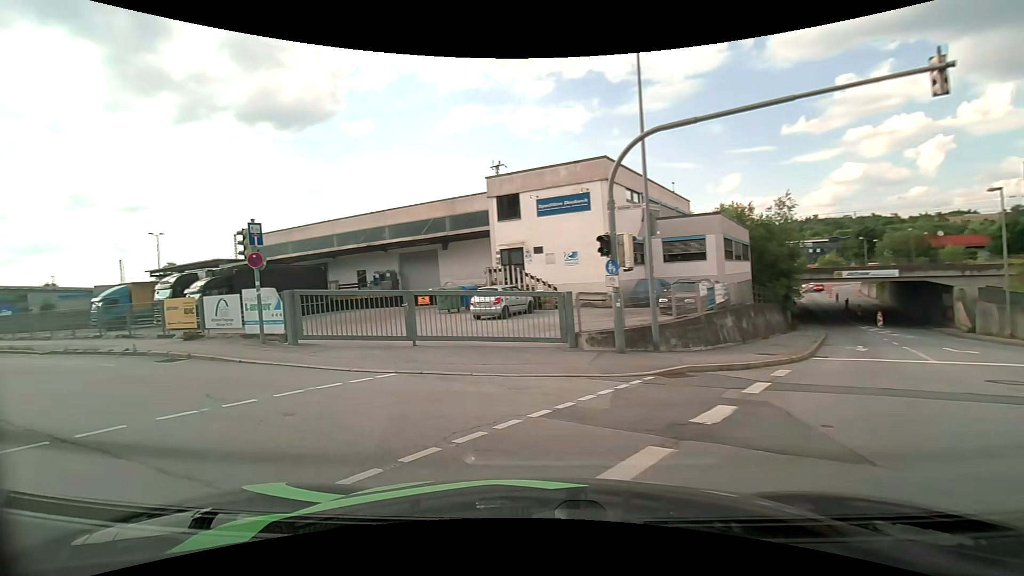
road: tertiary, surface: asphalt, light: Day
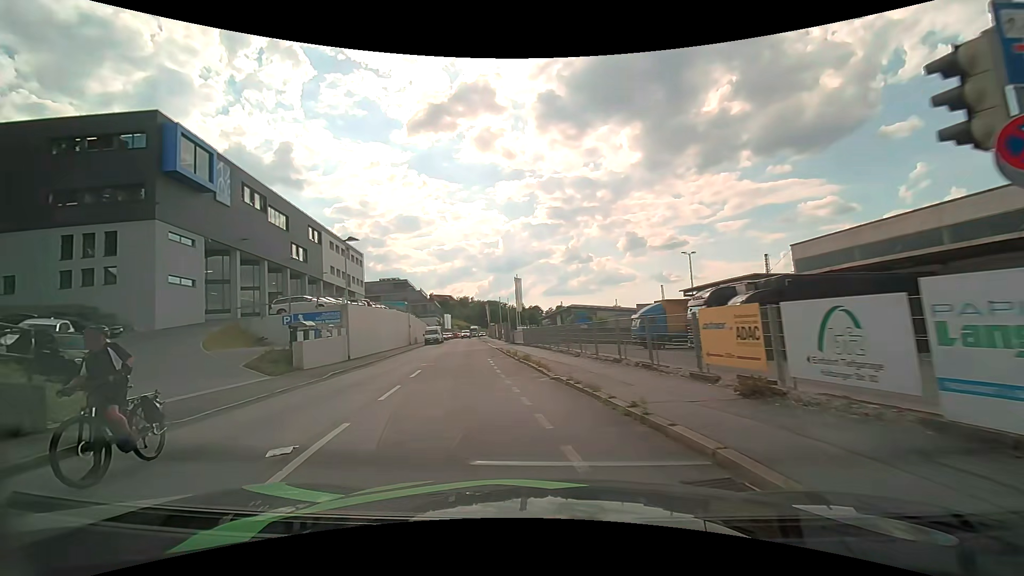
(-5.3, +9.7) m; -55°
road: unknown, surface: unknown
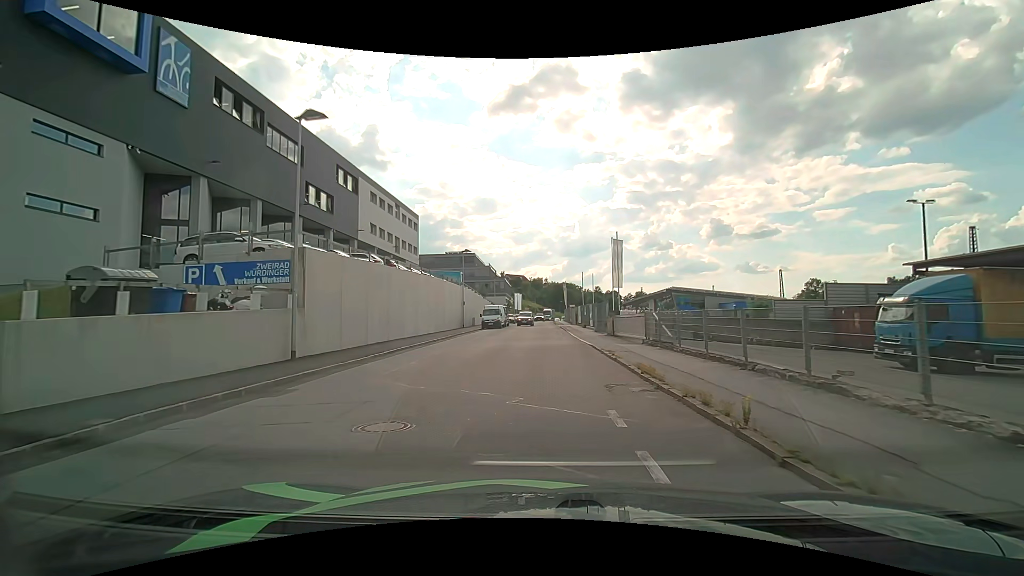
(-2.2, +18.7) m; -8°
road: residential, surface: asphalt
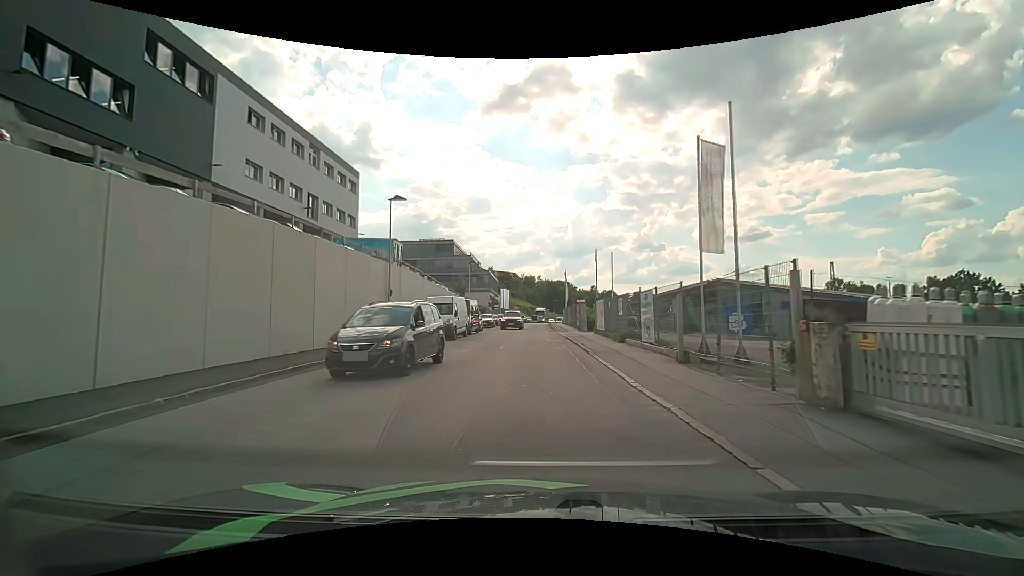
(+0.3, +24.0) m; +1°
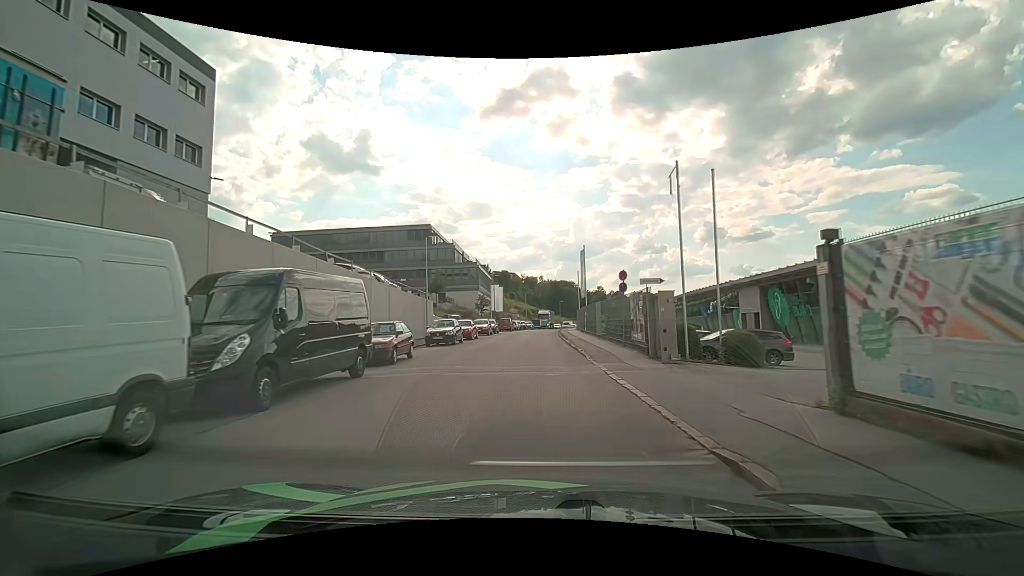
(0.0, +25.5) m; 0°
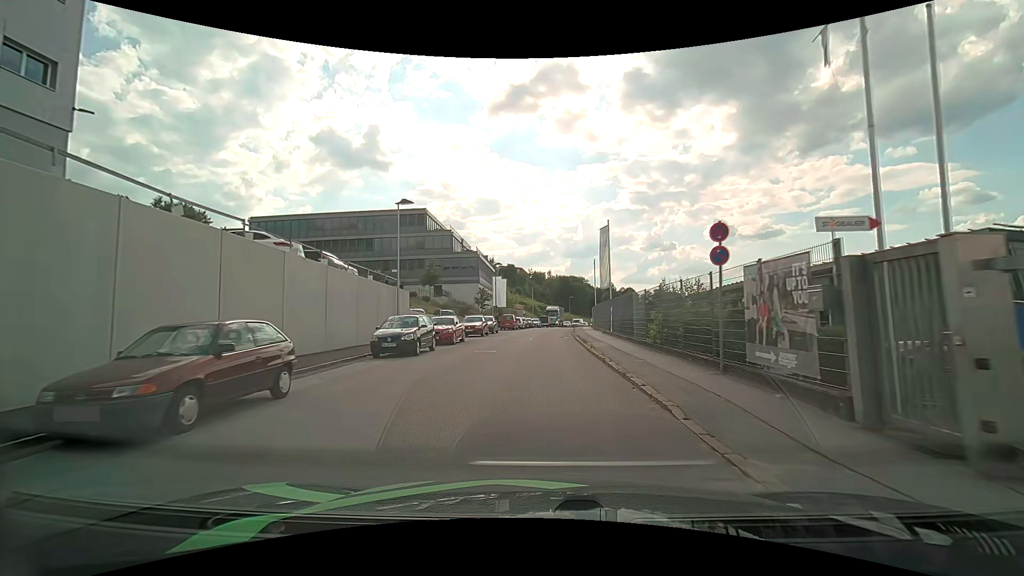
(-0.1, +9.9) m; -1°
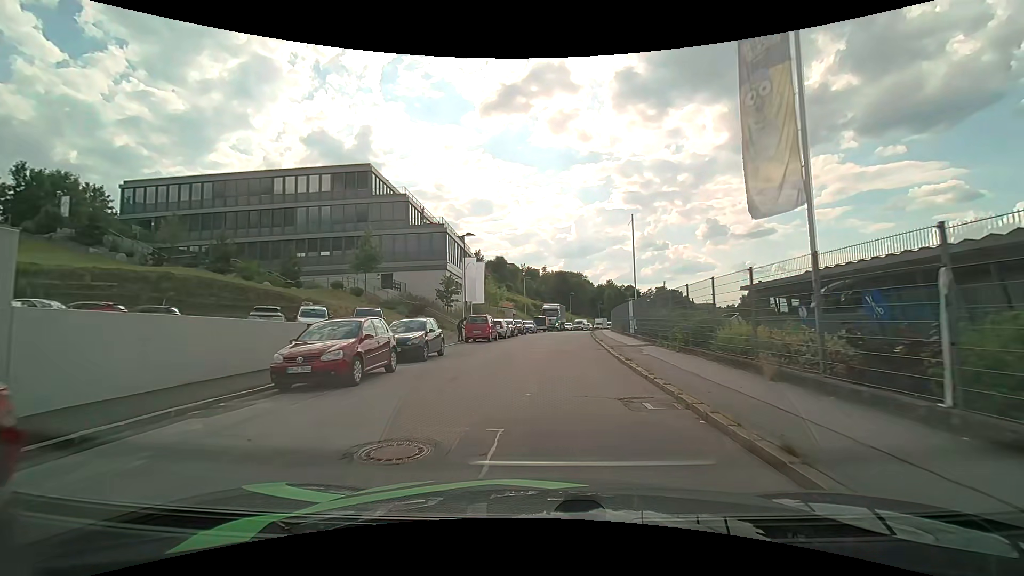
(+0.1, +23.7) m; +1°
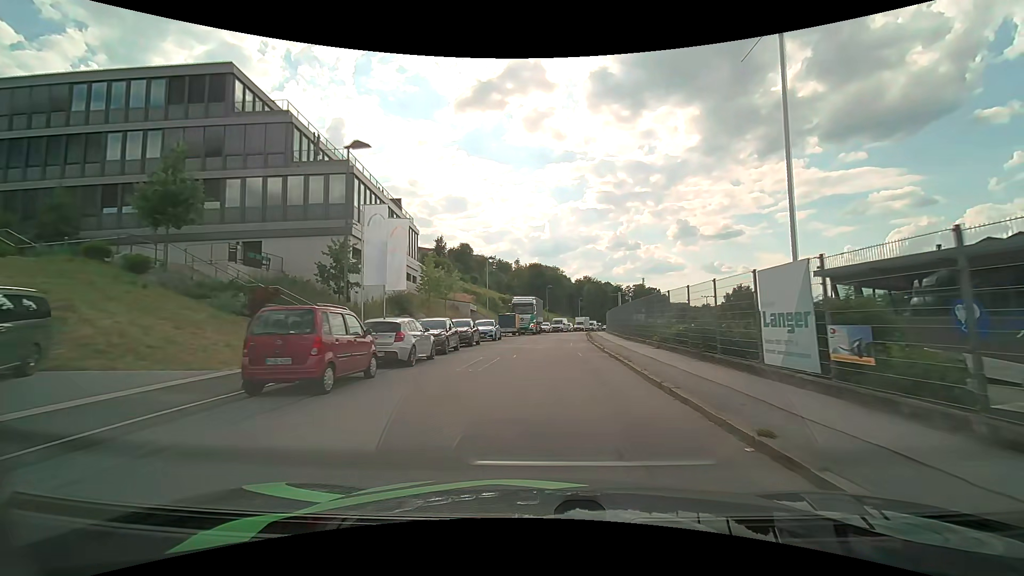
(+0.5, +20.7) m; +3°
(0, +10) (+1, +20) (+1, +30) (+2, +40) (+3, +50) (+4, +60) (+5, +70) (+7, +80) (+9, +89) (+11, +99) m
